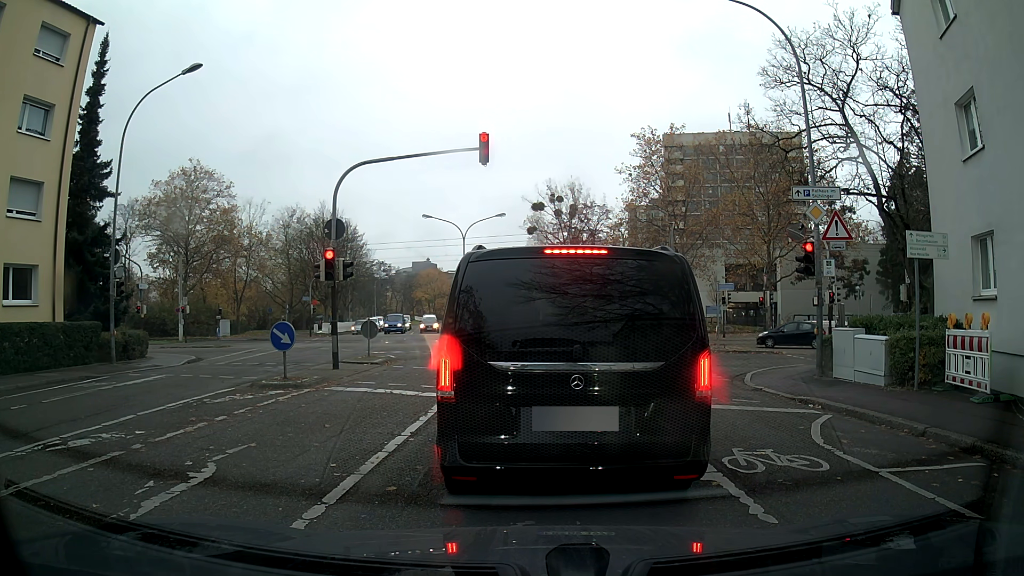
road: residential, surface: asphalt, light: Day
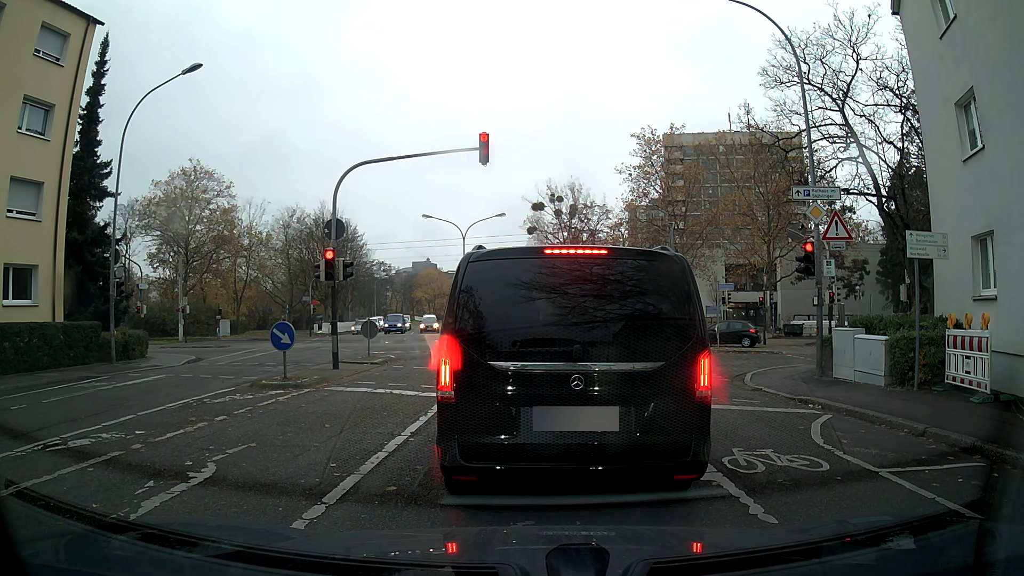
(0.0, 0.0) m; 0°
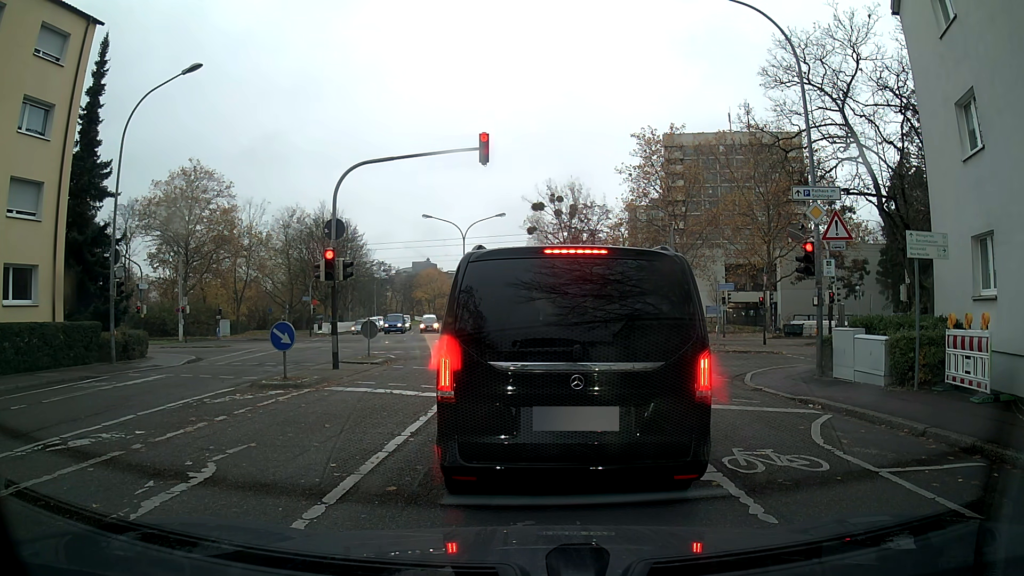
(0.0, 0.0) m; 0°
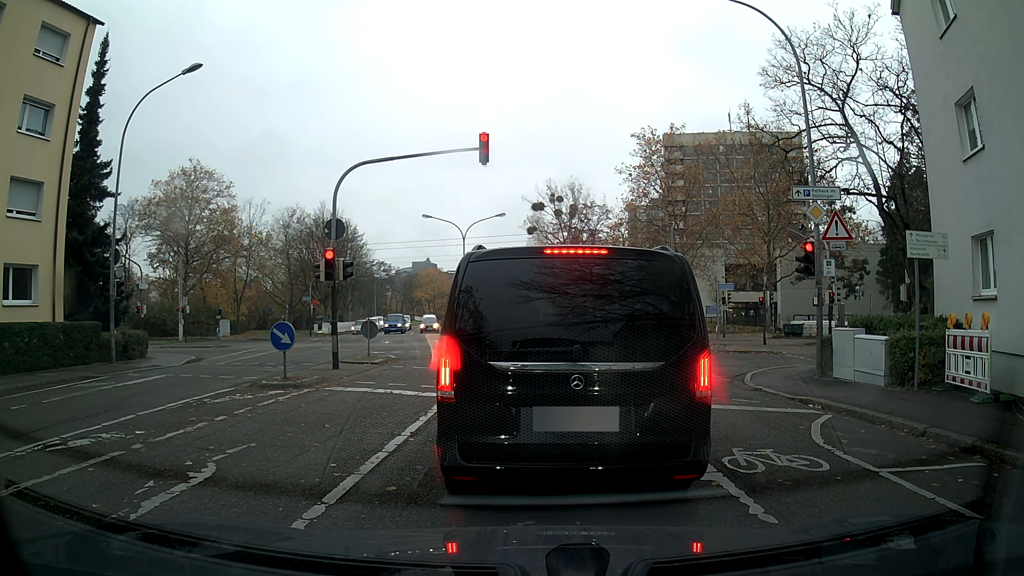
(0.0, 0.0) m; 0°
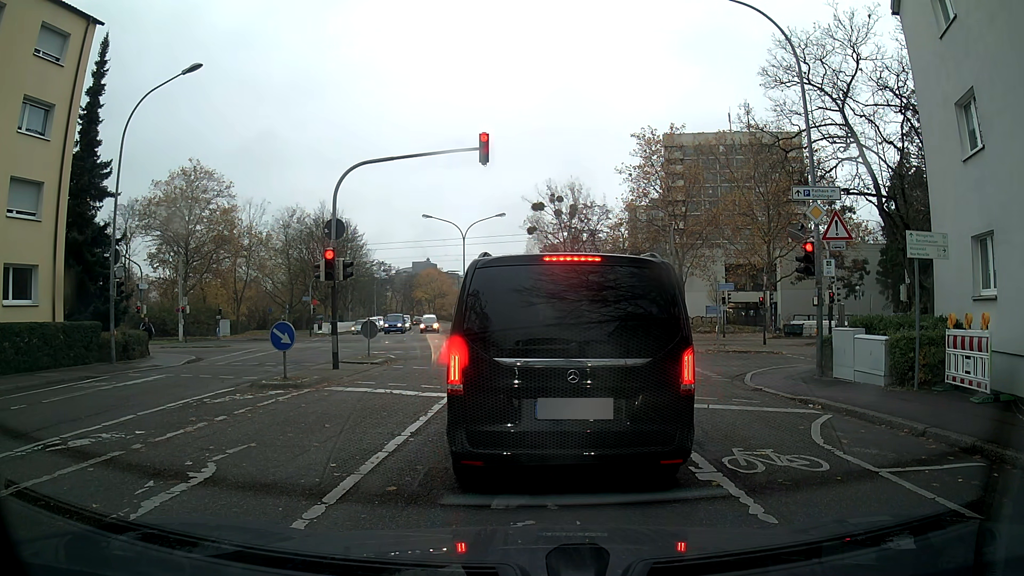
(0.0, 0.0) m; 0°
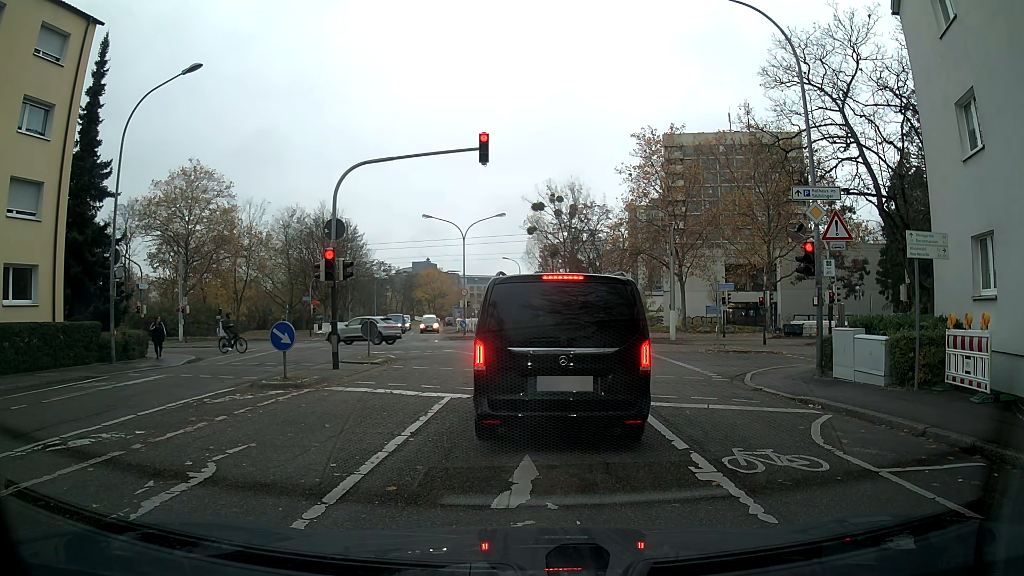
(0.0, 0.0) m; 0°
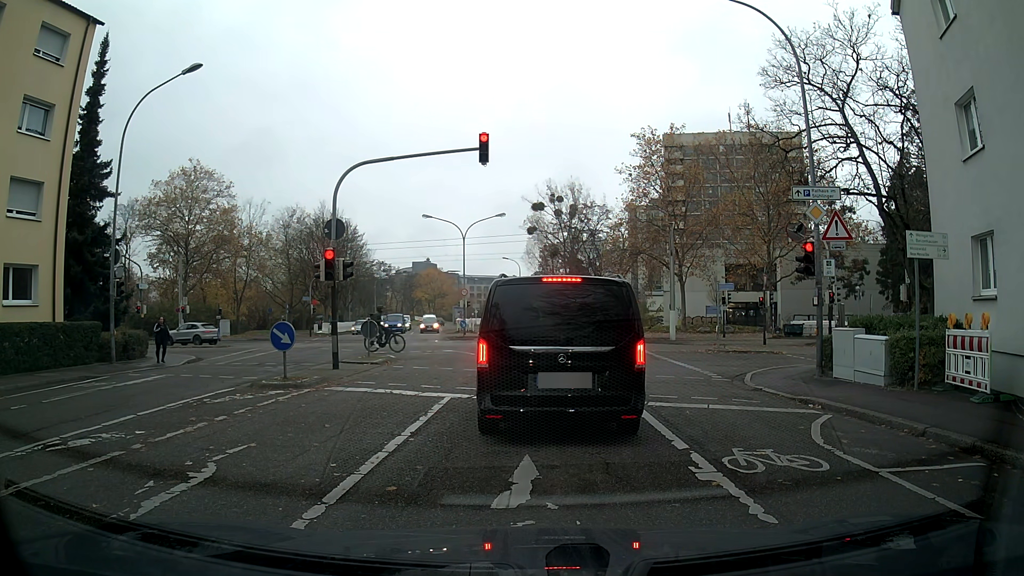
(0.0, 0.0) m; 0°
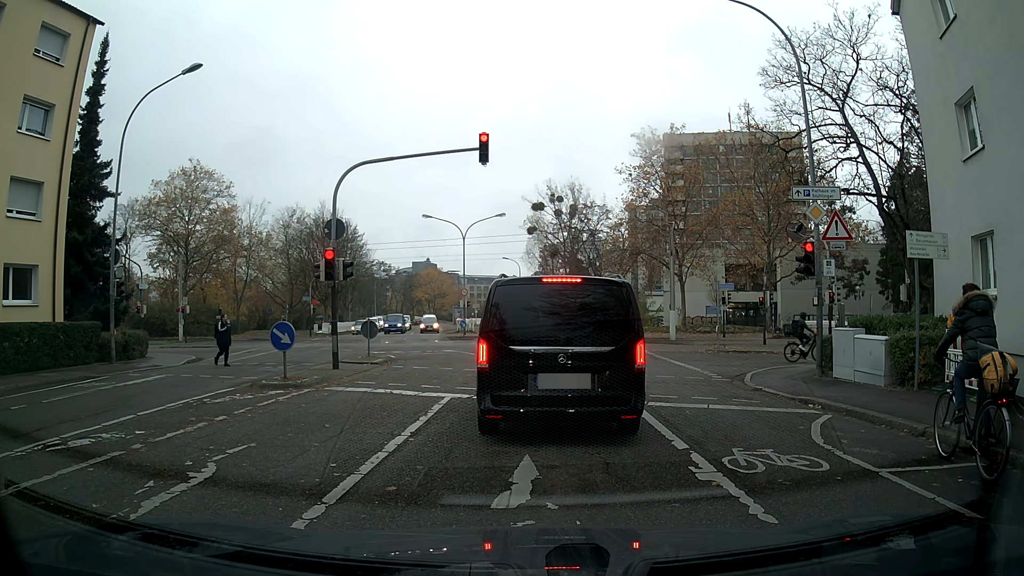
(0.0, 0.0) m; 0°
(0, +10) (+1, +20) (+1, +30) (+1, +40) (0, +50) (-1, +60) (-3, +70) (-4, +80) (-7, +89) (-9, +99) m
